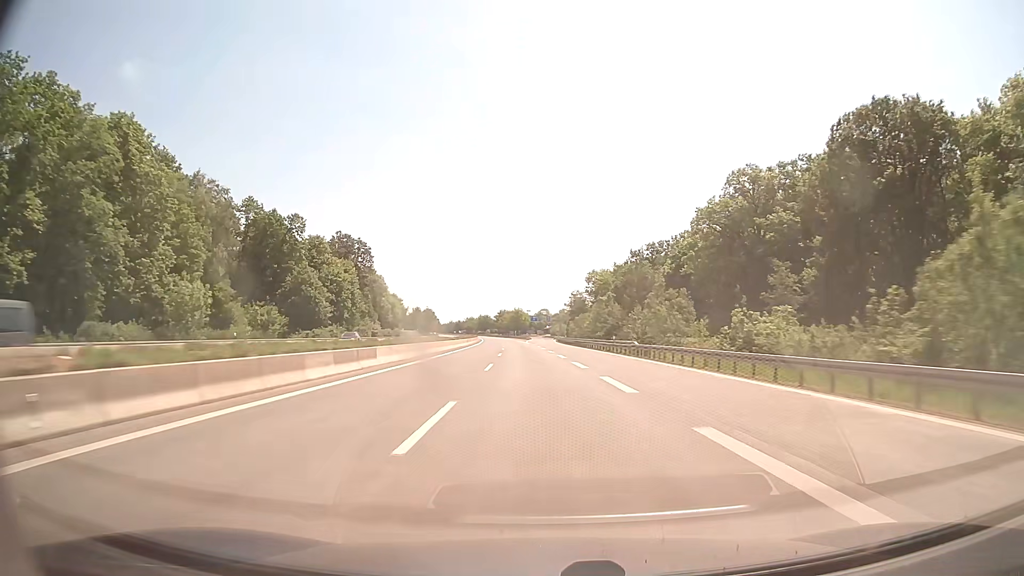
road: motorway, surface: concrete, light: Day
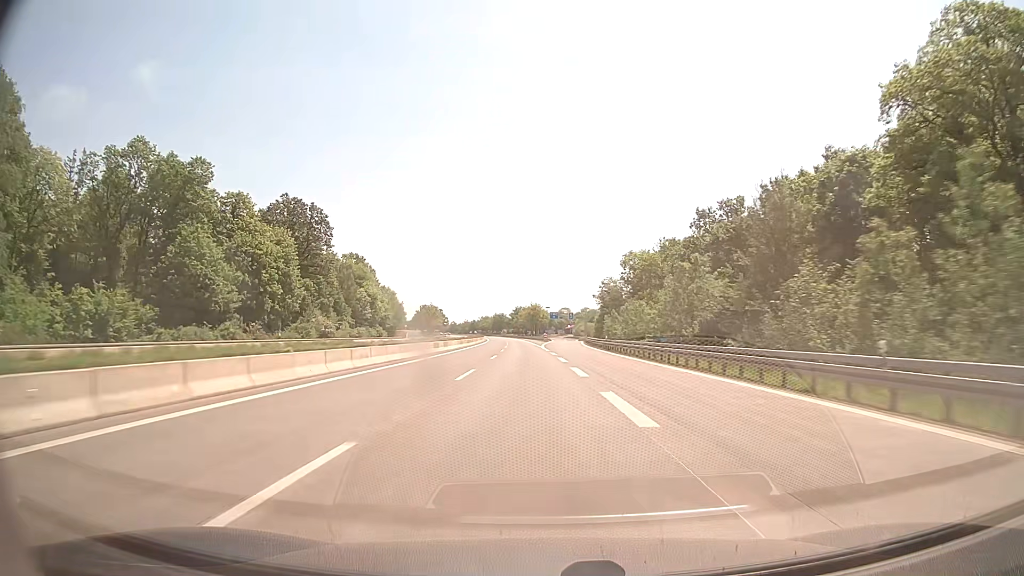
(-0.6, +41.6) m; -2°
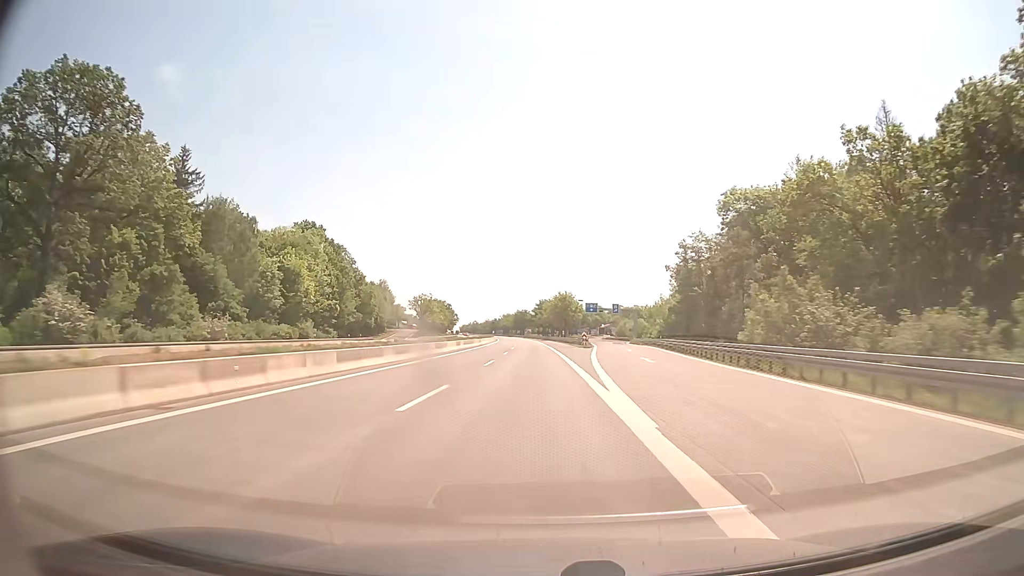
(-1.2, +62.4) m; -2°
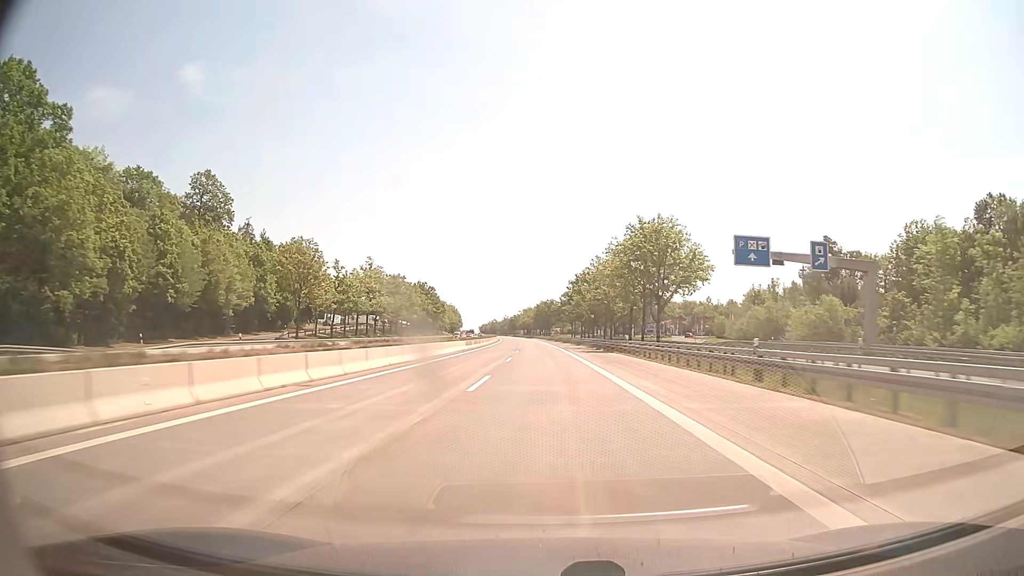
(-2.9, +104.0) m; -3°
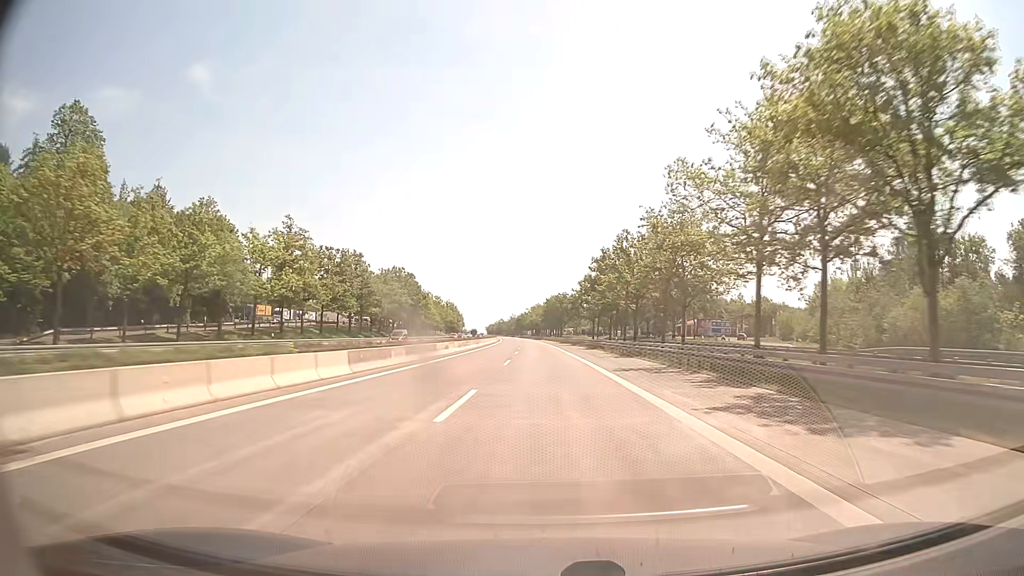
(-0.3, +41.6) m; -1°
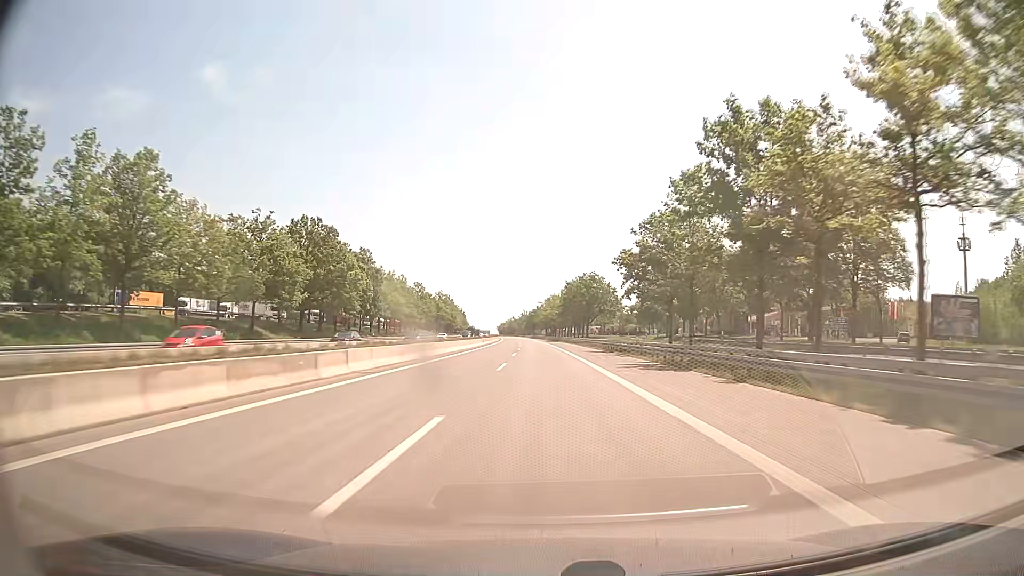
(-0.7, +62.4) m; -1°
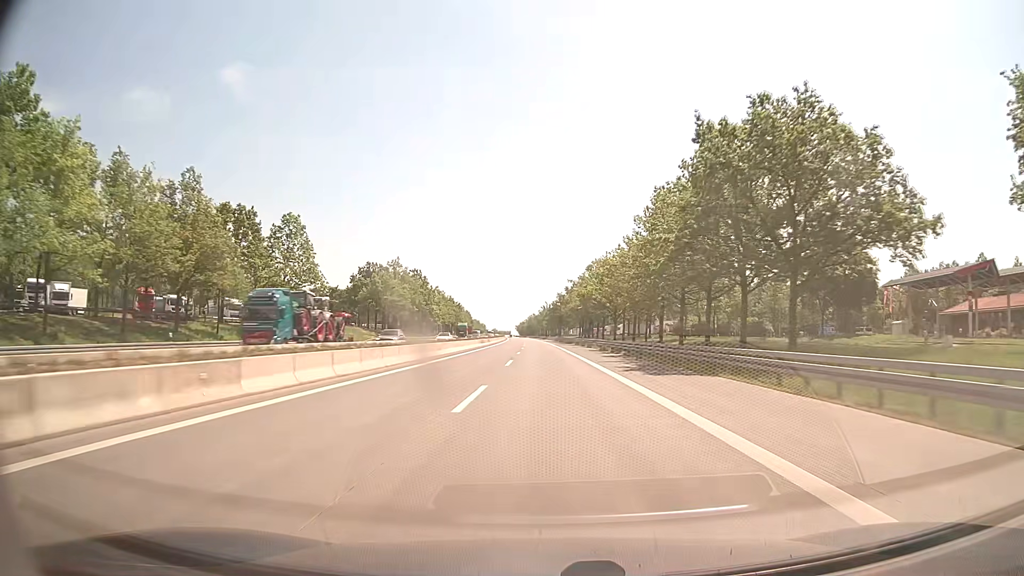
(-1.8, +104.1) m; -2°
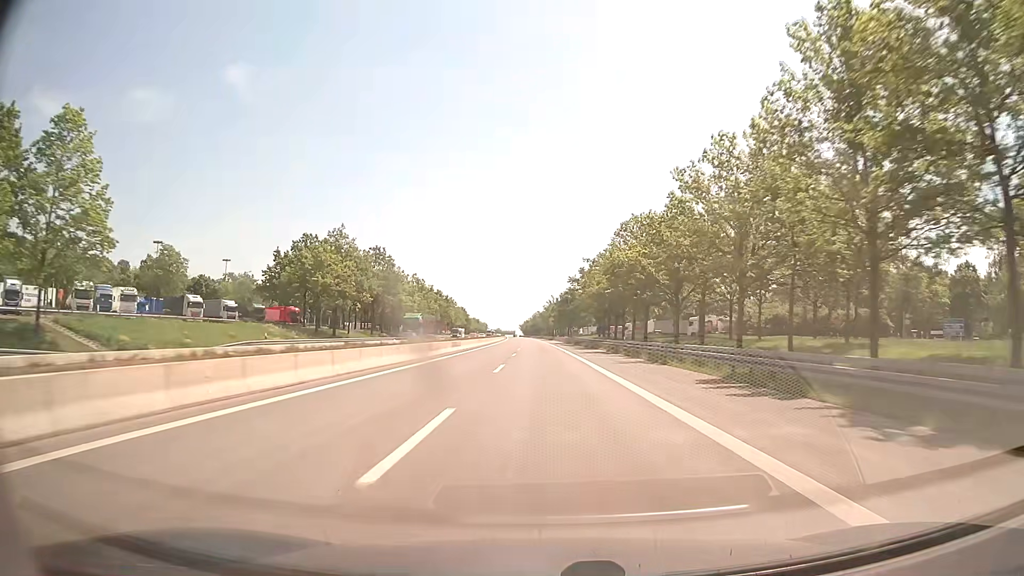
(-0.1, +41.7) m; 0°
(0, +10) (0, +20) (0, +30) (0, +40) (-1, +50) (-1, +60) (-1, +70) (-1, +80) (-1, +90) (-2, +100) m
